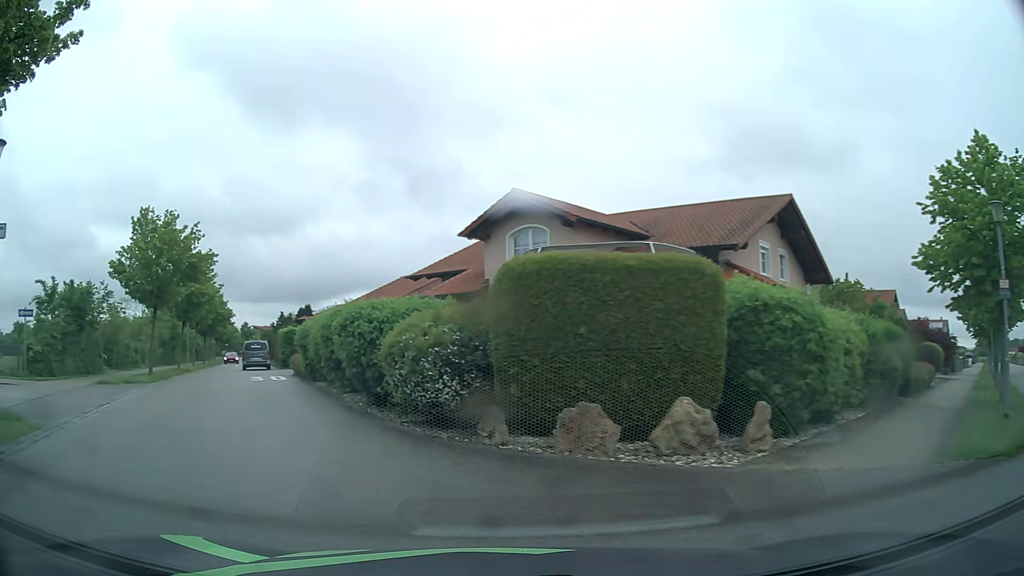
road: residential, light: Day
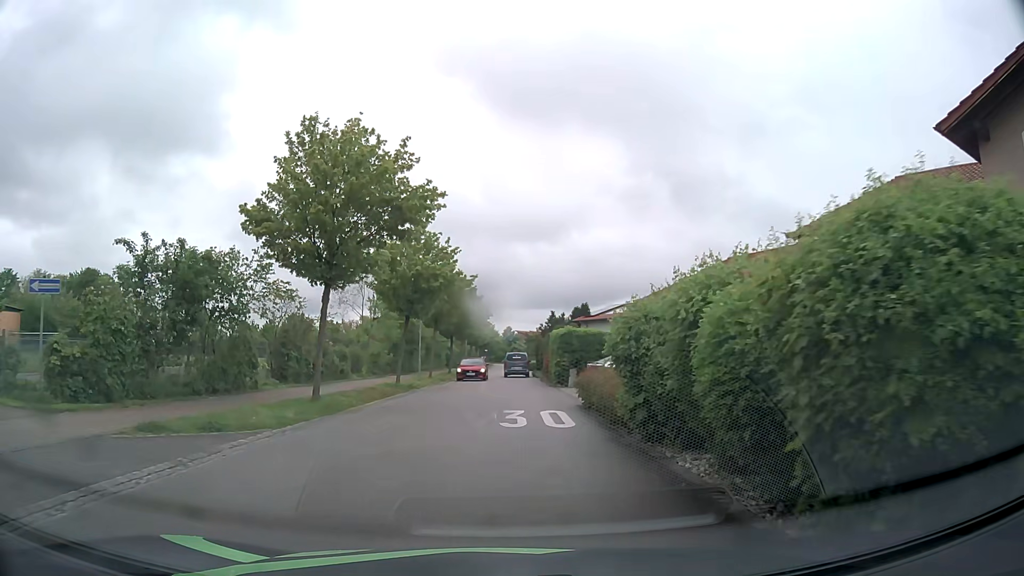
(-4.5, +13.3) m; -24°
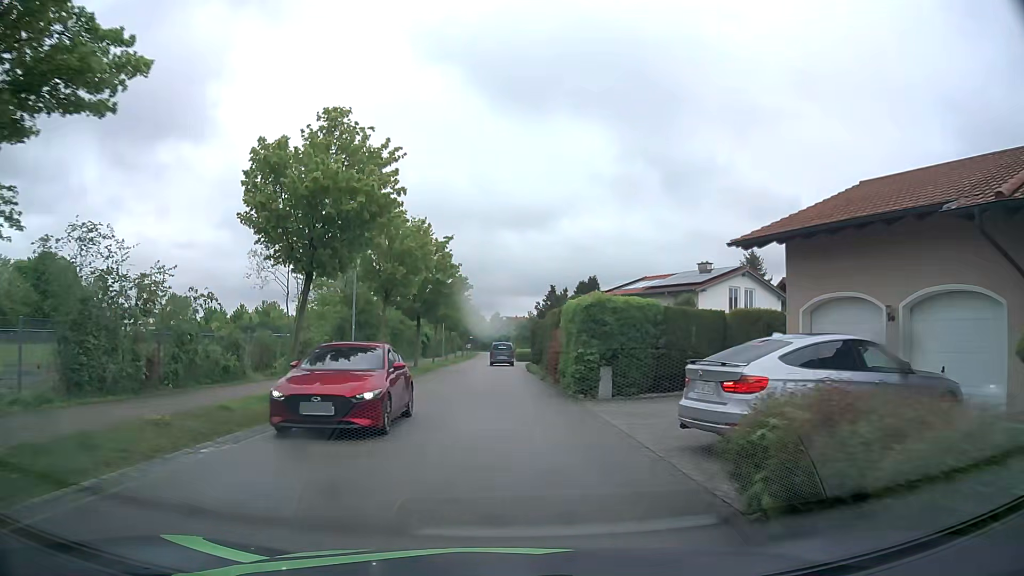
(+0.2, +13.8) m; +1°
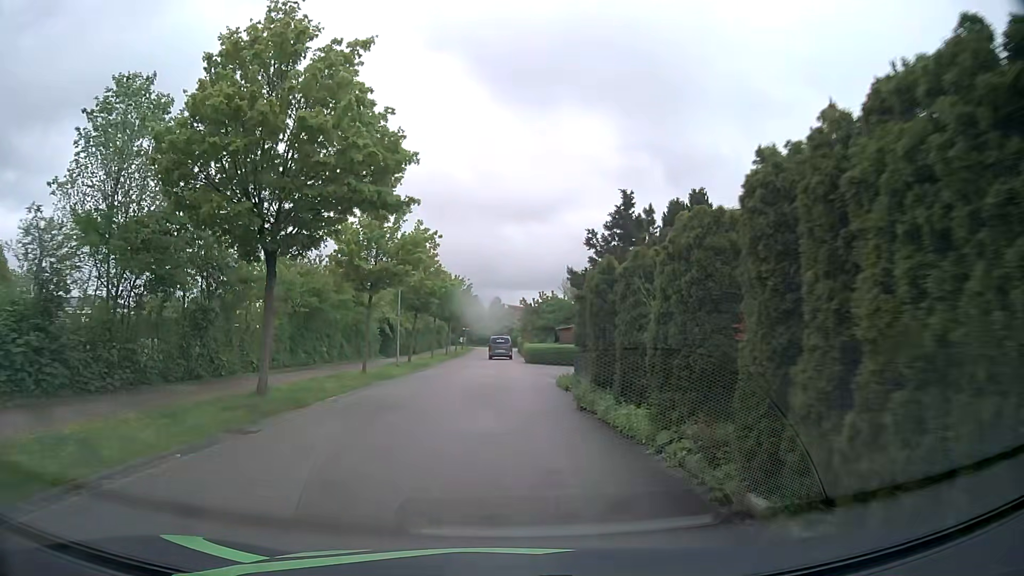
(-0.1, +26.2) m; 0°
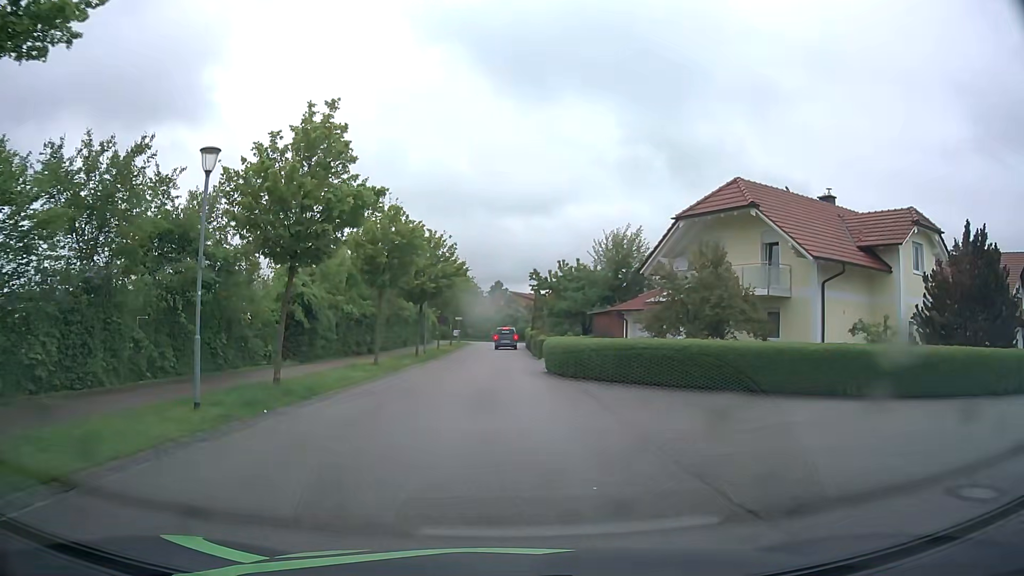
(-0.2, +22.0) m; 0°
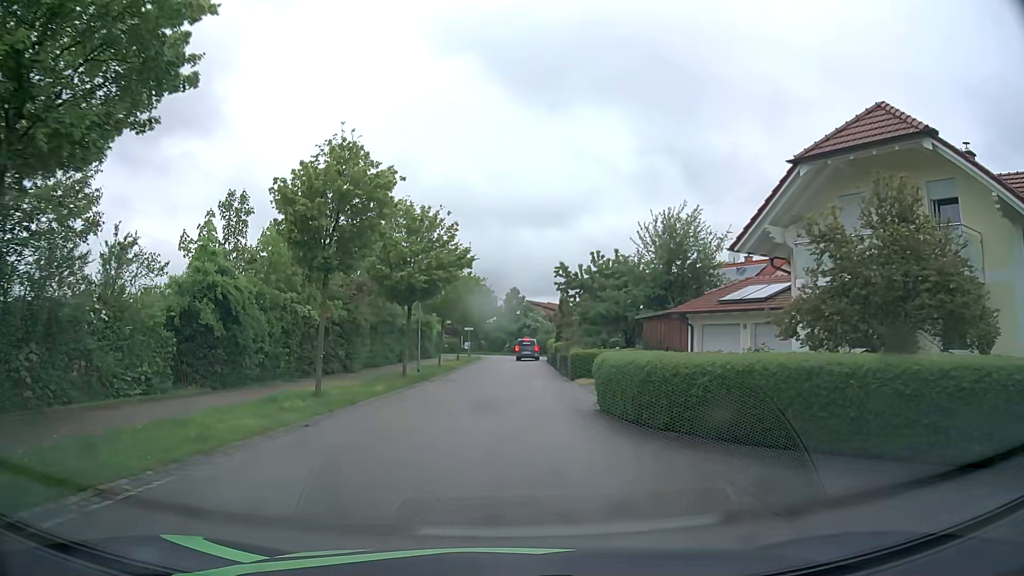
(-0.2, +10.6) m; -2°
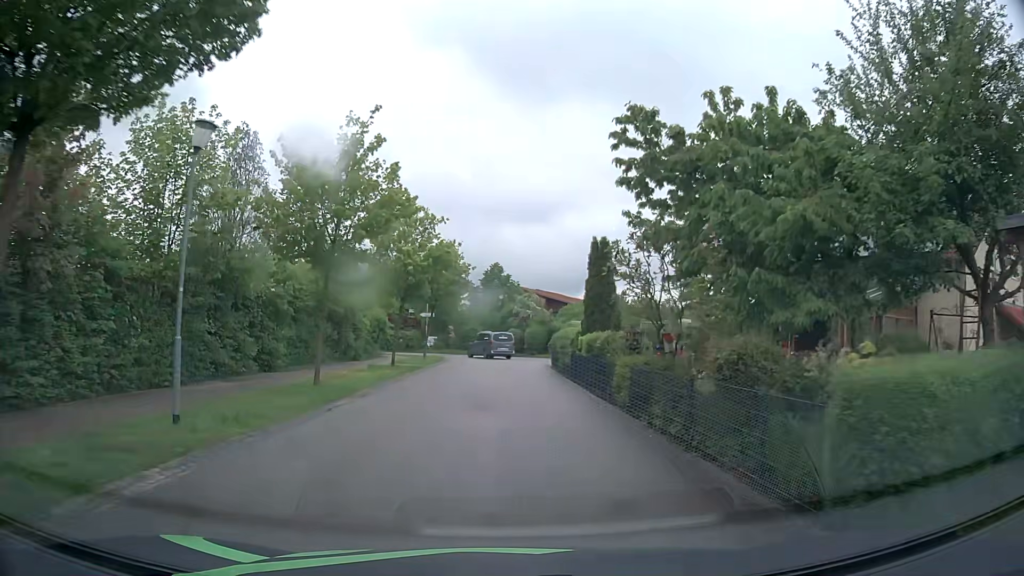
(+0.2, +24.4) m; +2°
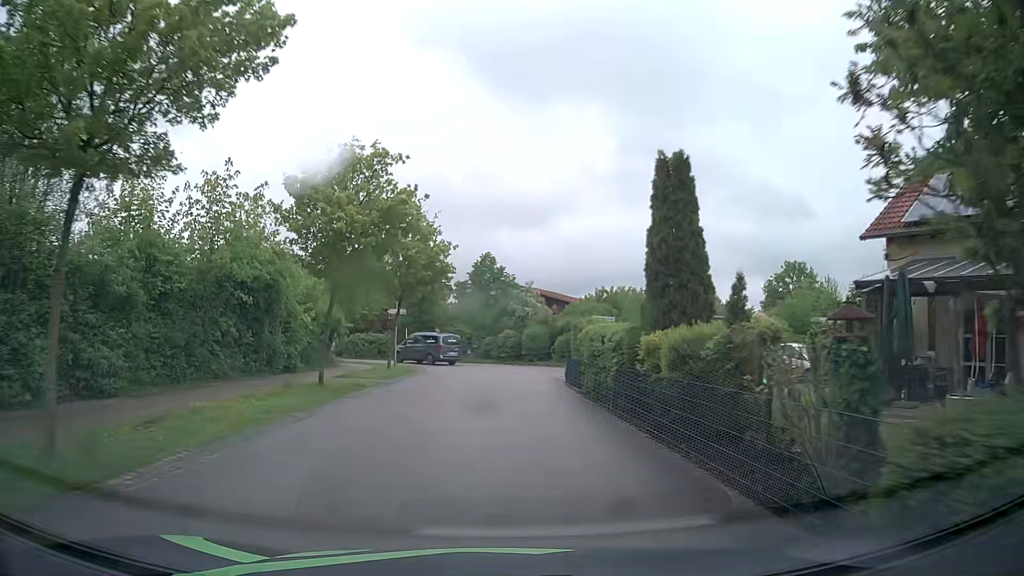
(0.0, +10.7) m; 0°
